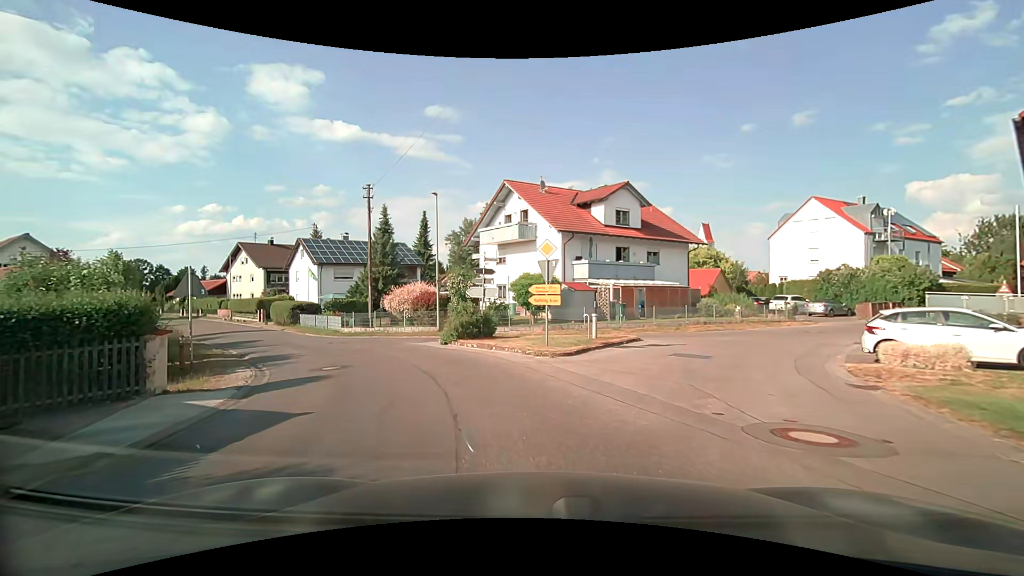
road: residential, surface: asphalt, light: Day
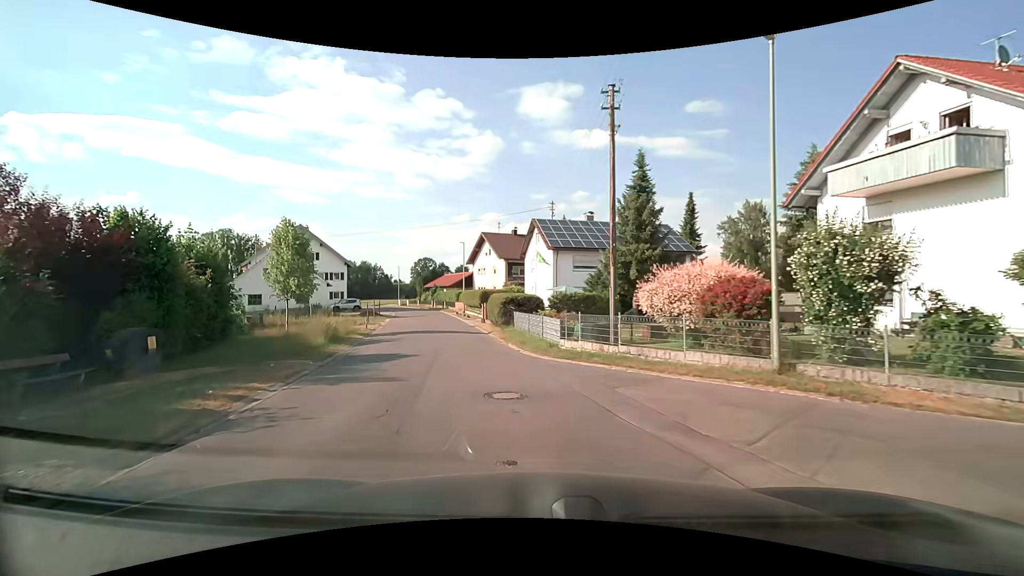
(-3.7, +15.4) m; -28°
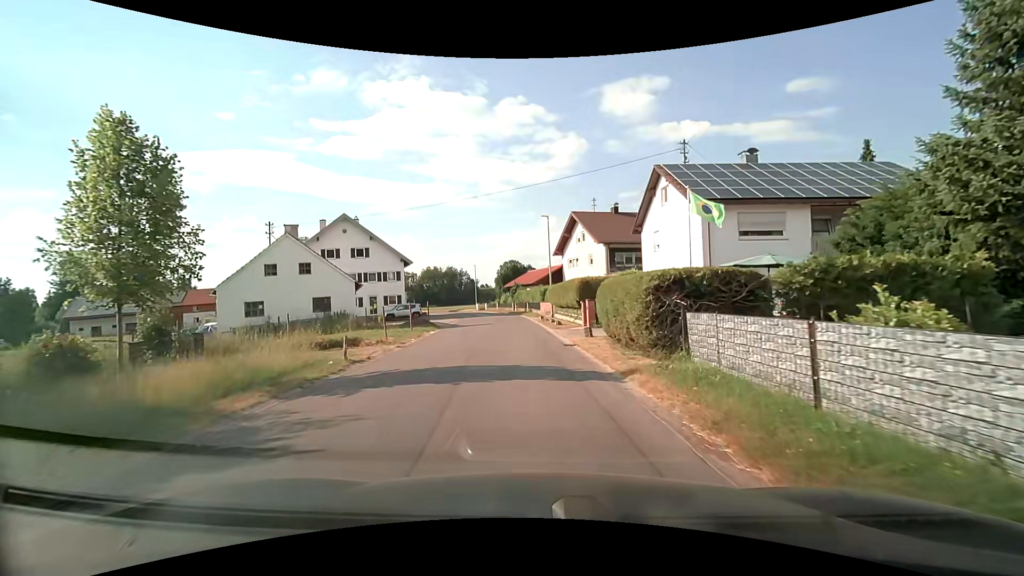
(-2.0, +16.5) m; -9°
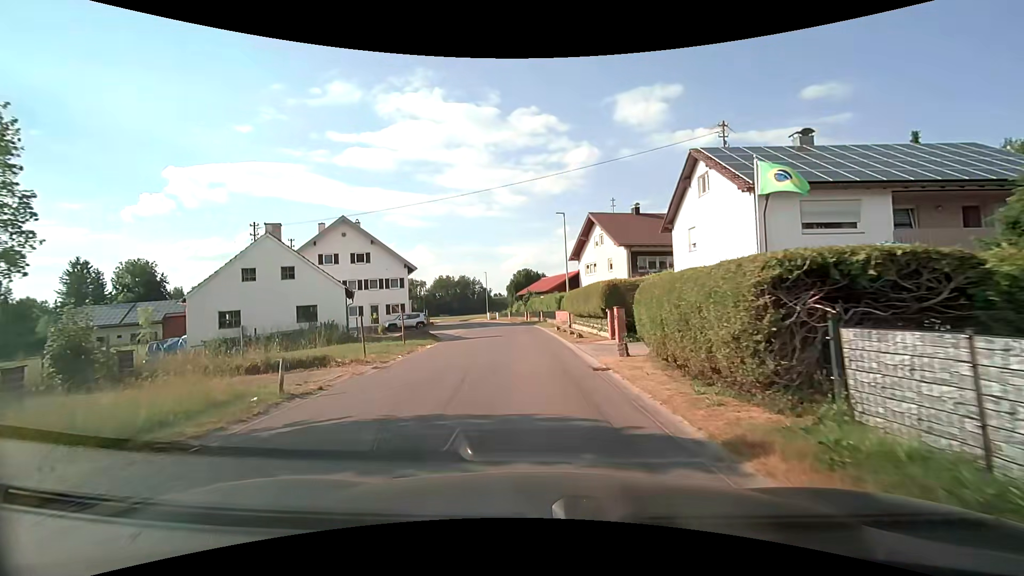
(-0.1, +4.4) m; -3°
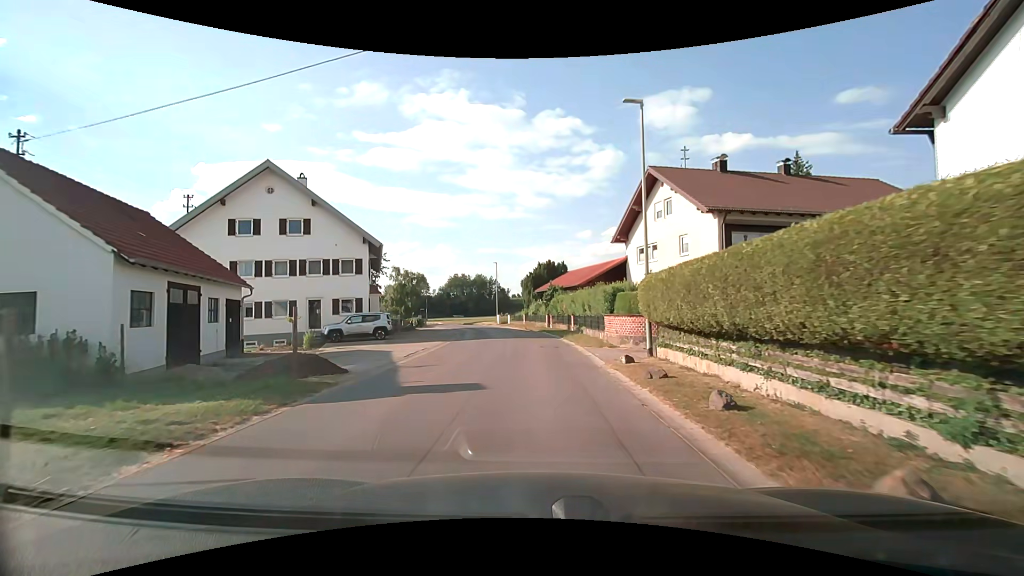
(-0.4, +18.1) m; -2°
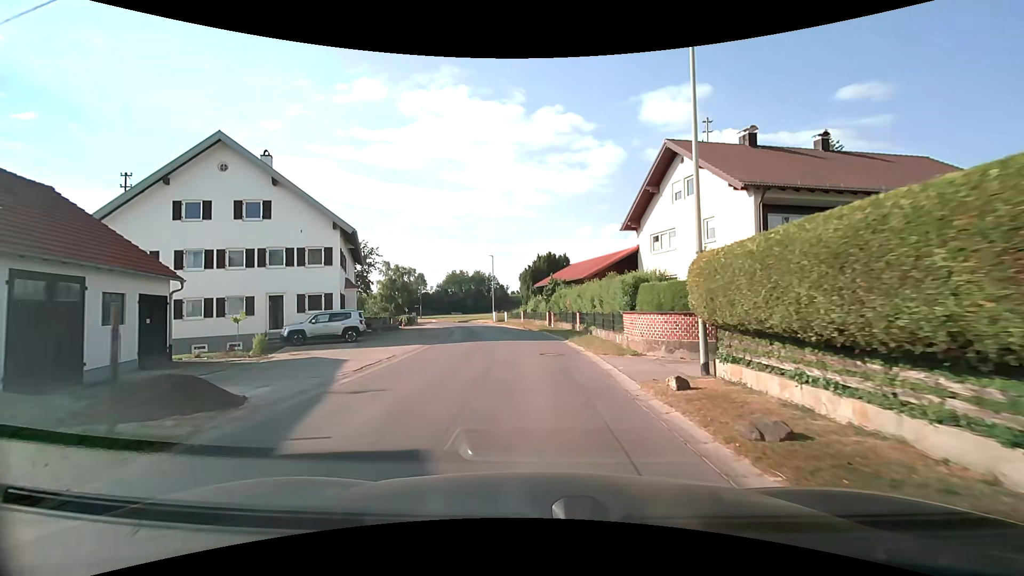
(0.0, +4.8) m; 0°
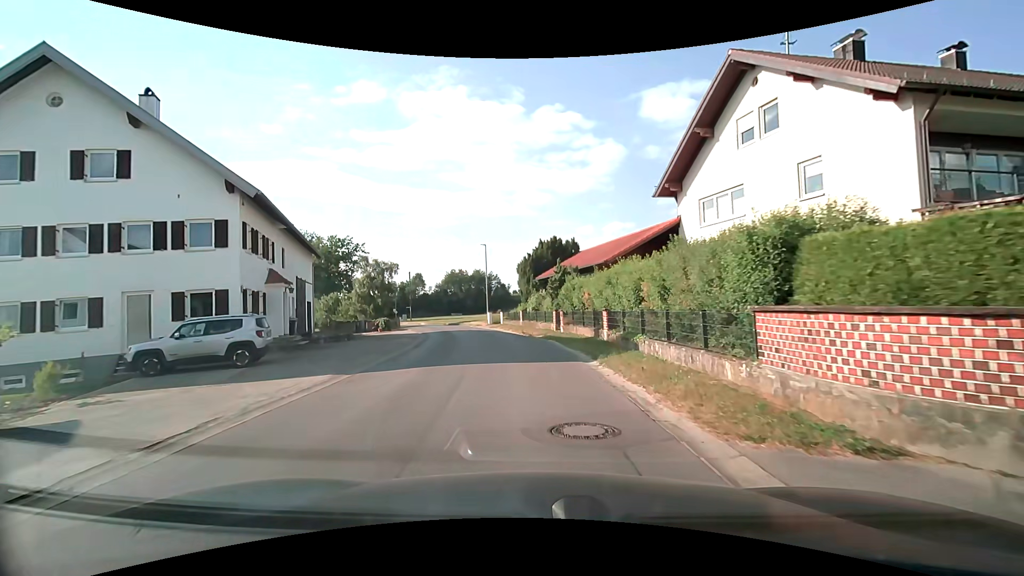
(0.0, +9.9) m; 0°
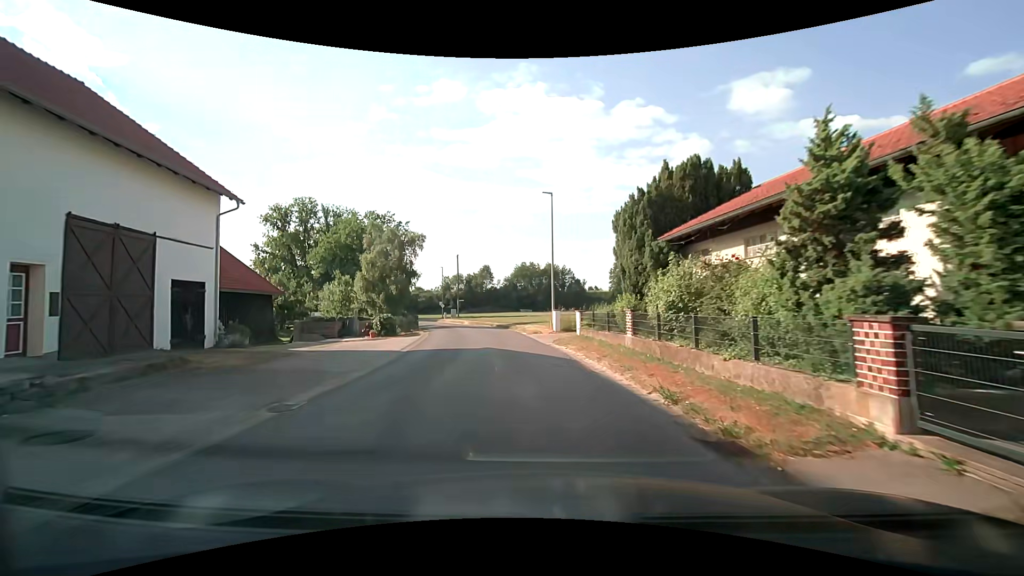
(-1.4, +20.9) m; -9°
(0, +10) (-1, +20) (-3, +30) (-5, +40) (-8, +49) (-11, +59) (-15, +68) (-19, +77) (-23, +86) (-26, +95) m
